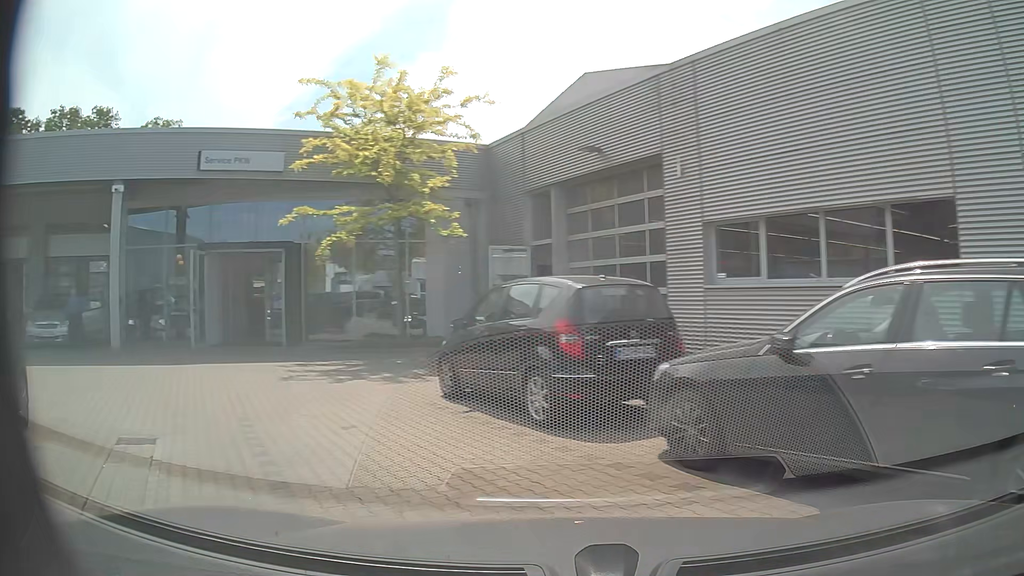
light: Day
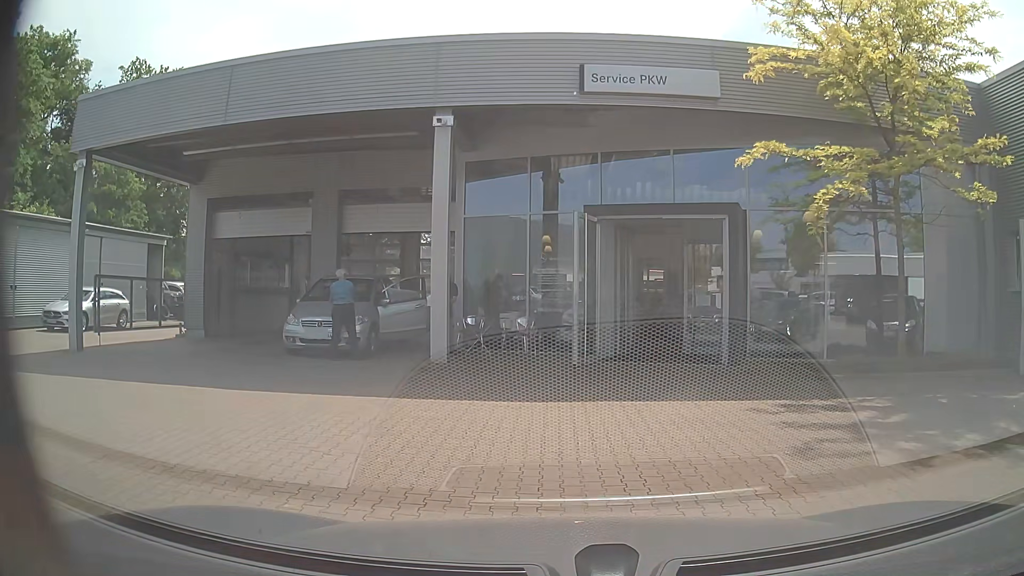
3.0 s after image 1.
(-2.7, +5.7) m; -34°
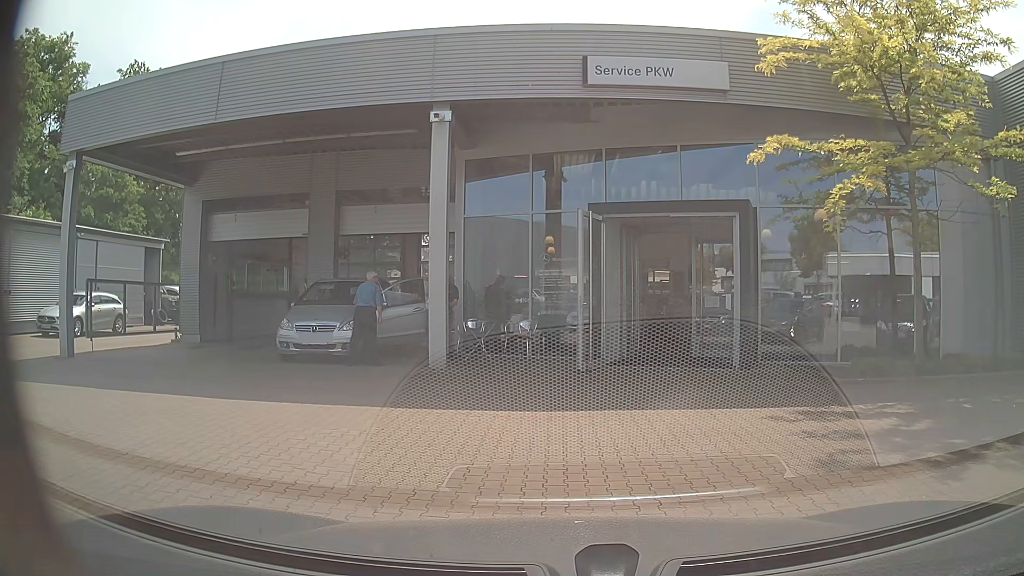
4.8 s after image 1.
(0.0, +0.5) m; 0°
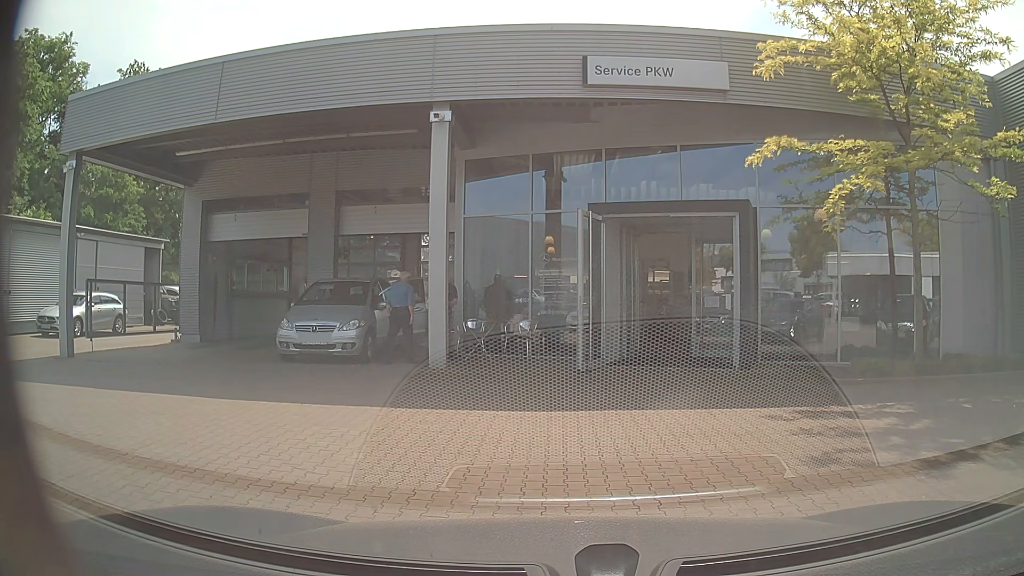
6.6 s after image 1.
(0.0, 0.0) m; 0°
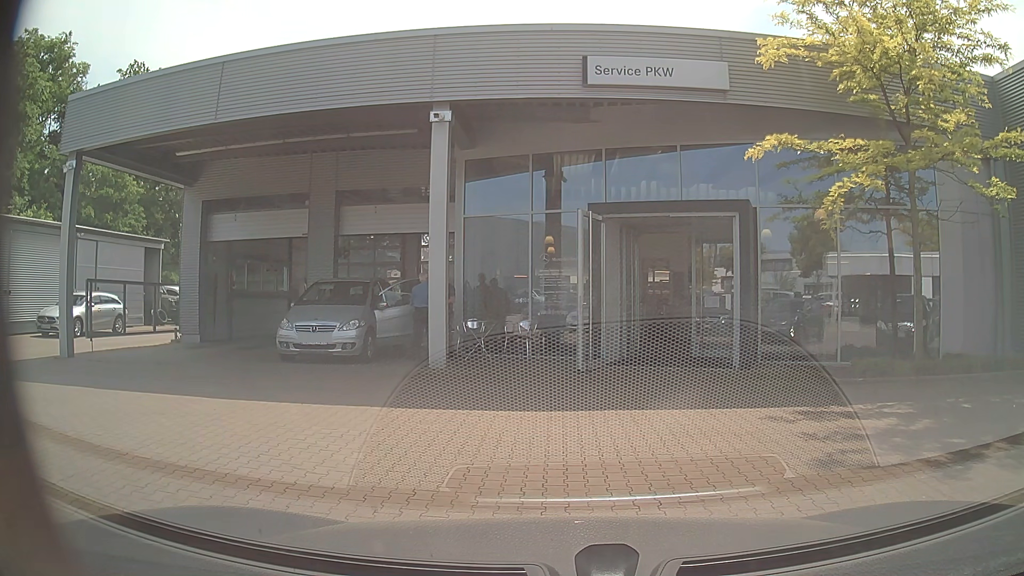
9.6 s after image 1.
(0.0, 0.0) m; 0°
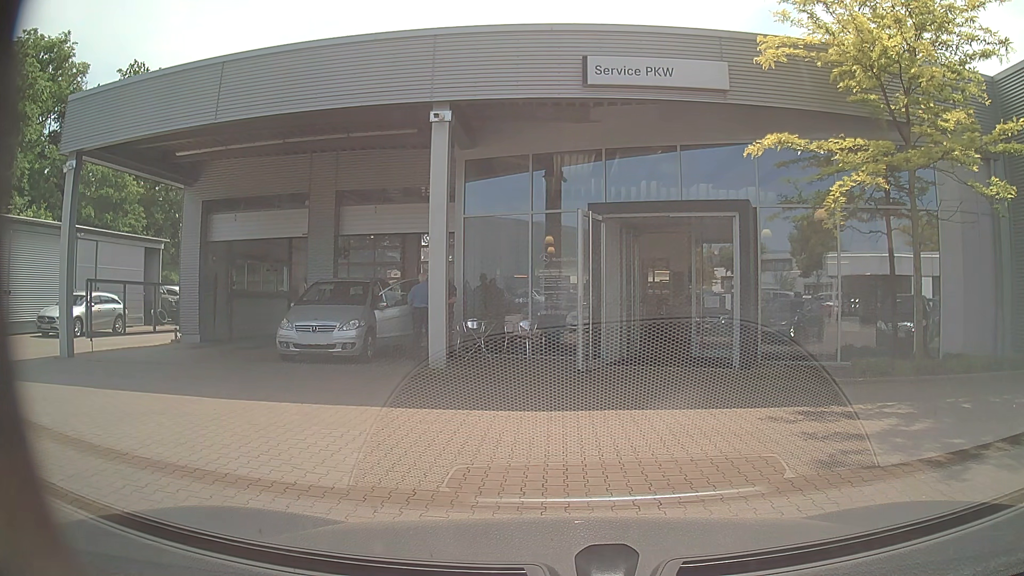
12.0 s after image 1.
(0.0, 0.0) m; 0°
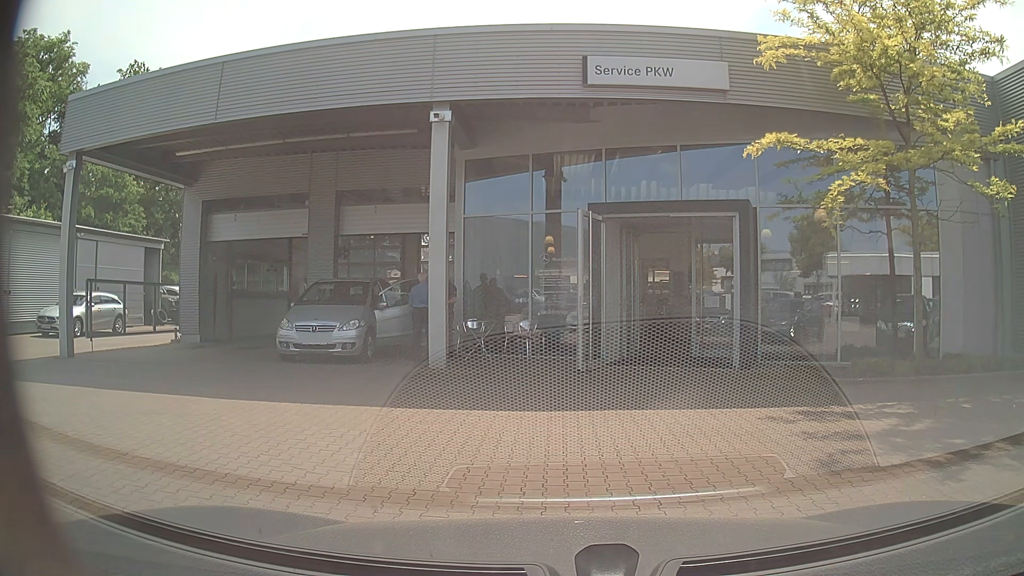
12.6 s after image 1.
(0.0, 0.0) m; 0°
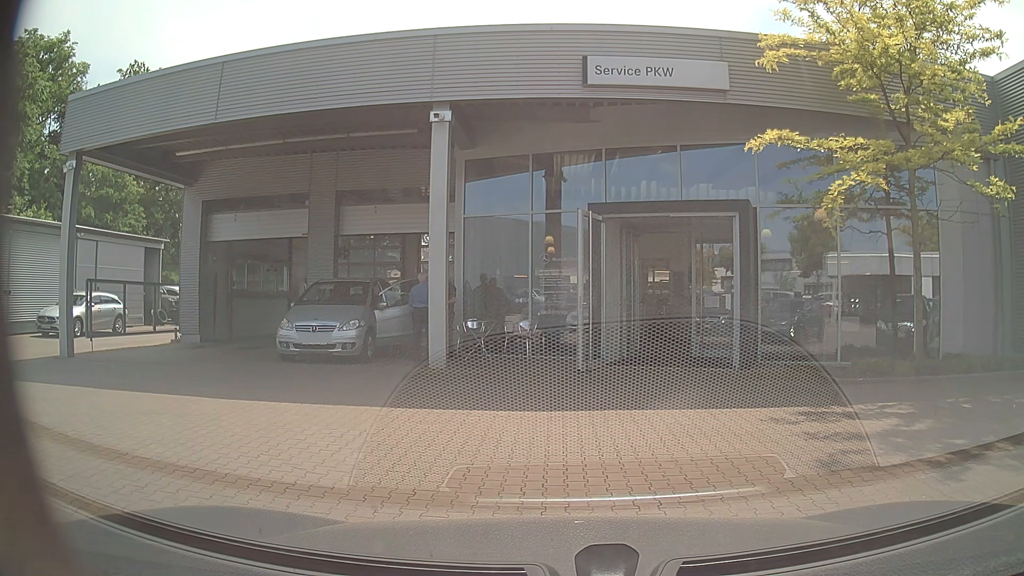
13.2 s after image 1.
(0.0, 0.0) m; 0°
